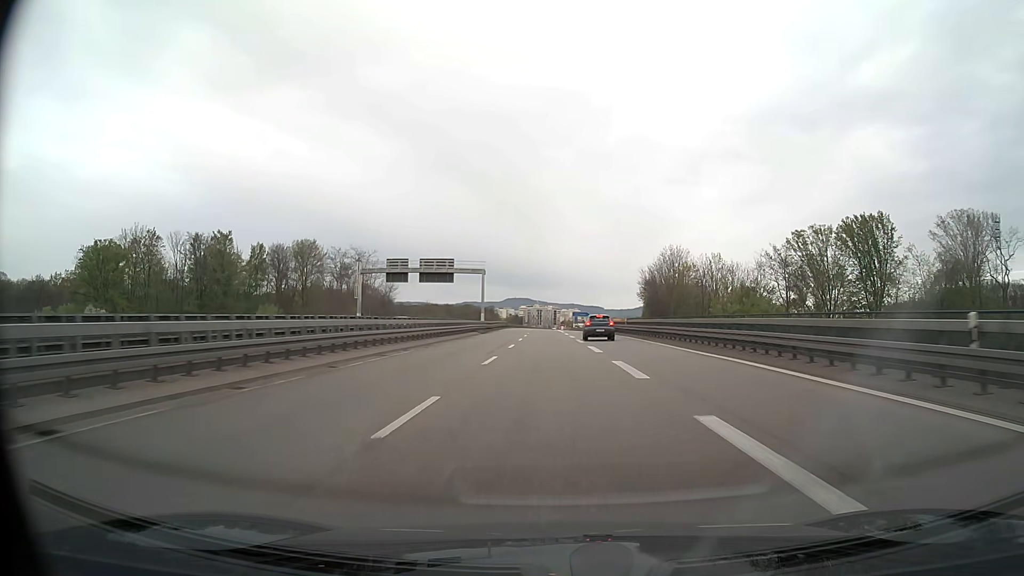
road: trunk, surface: asphalt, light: Day
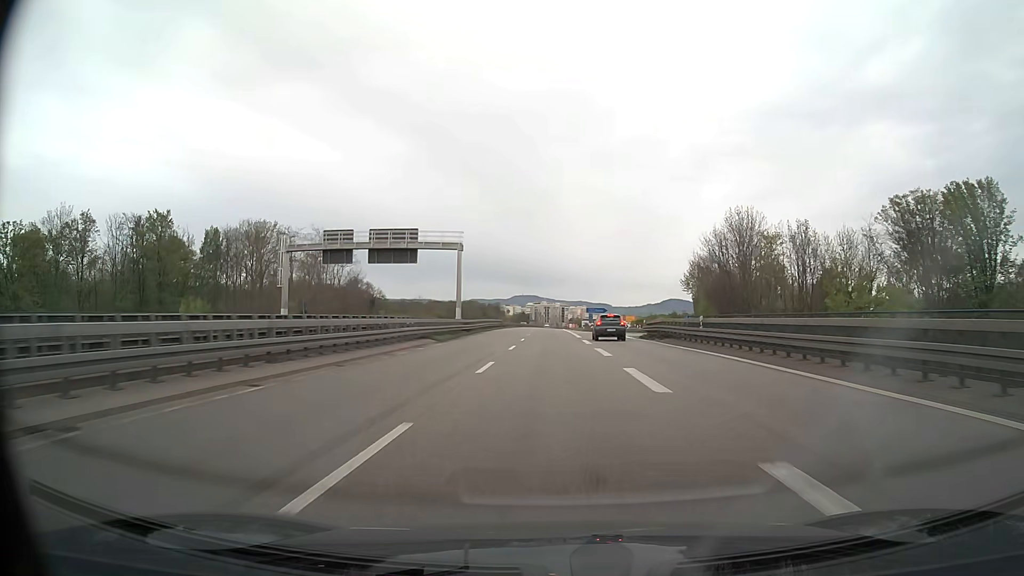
(-0.2, +27.0) m; -1°
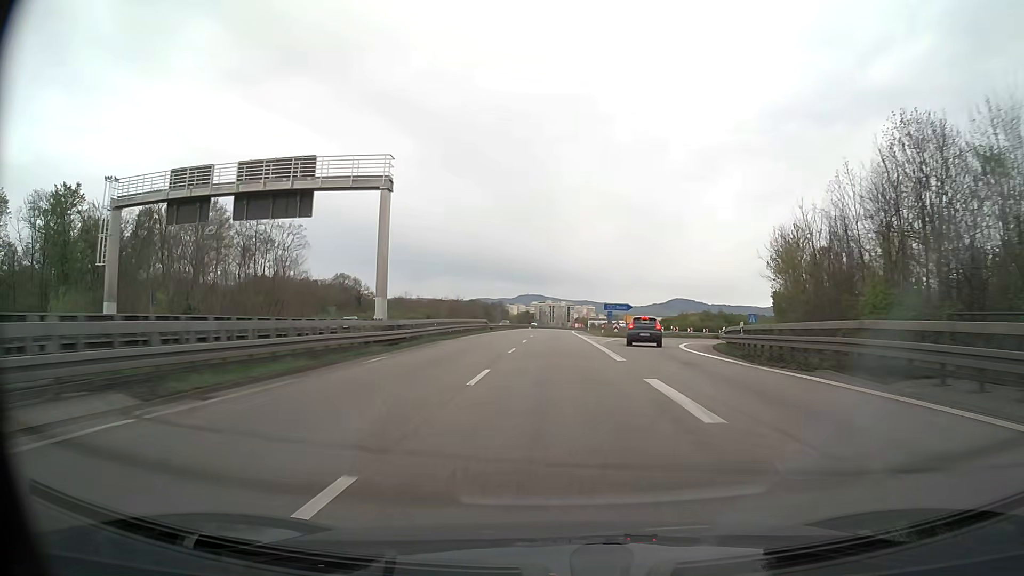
(-0.1, +27.1) m; 0°
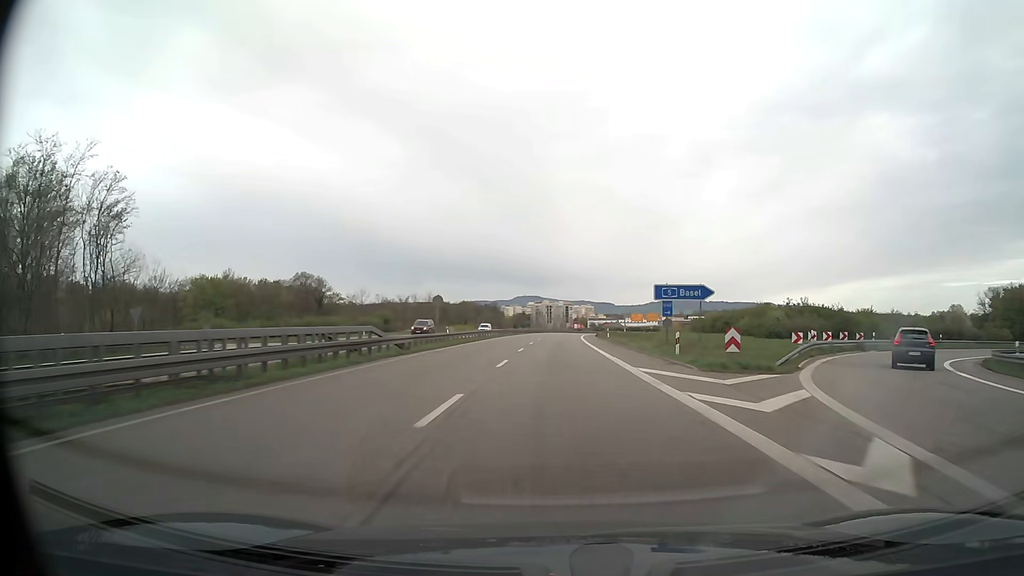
(0.0, +41.0) m; 0°
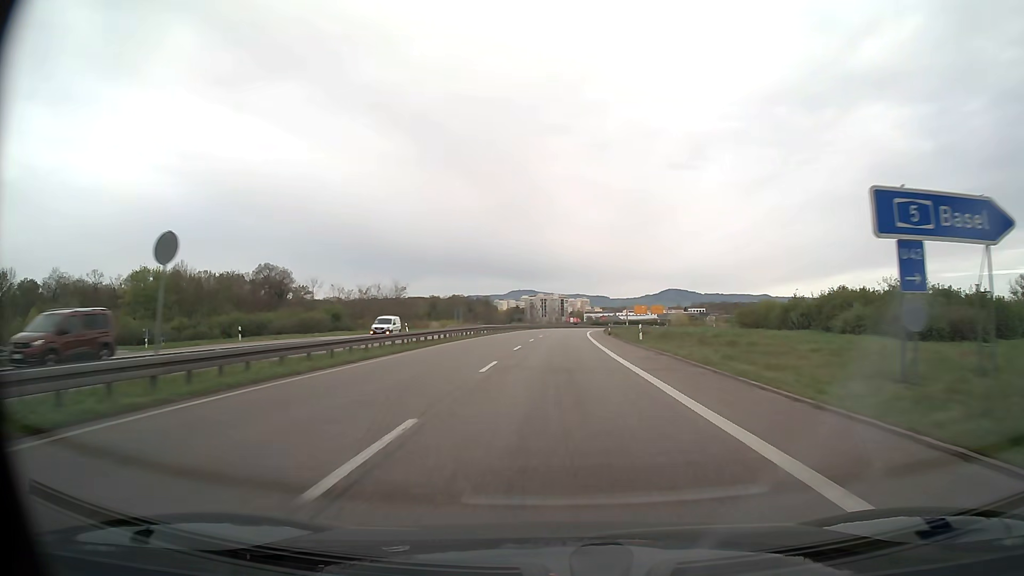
(+0.1, +27.6) m; 0°
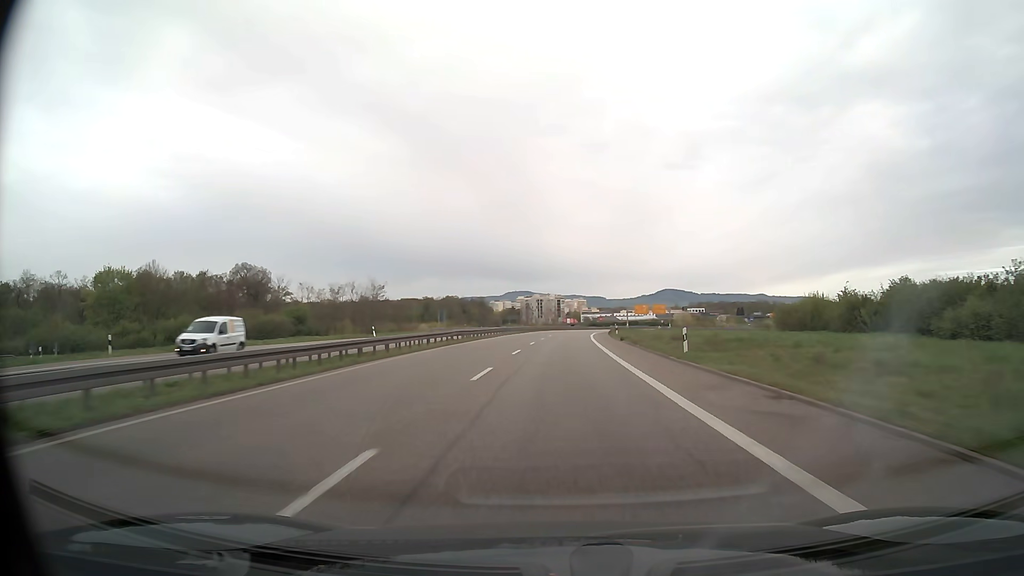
(0.0, +13.9) m; 0°
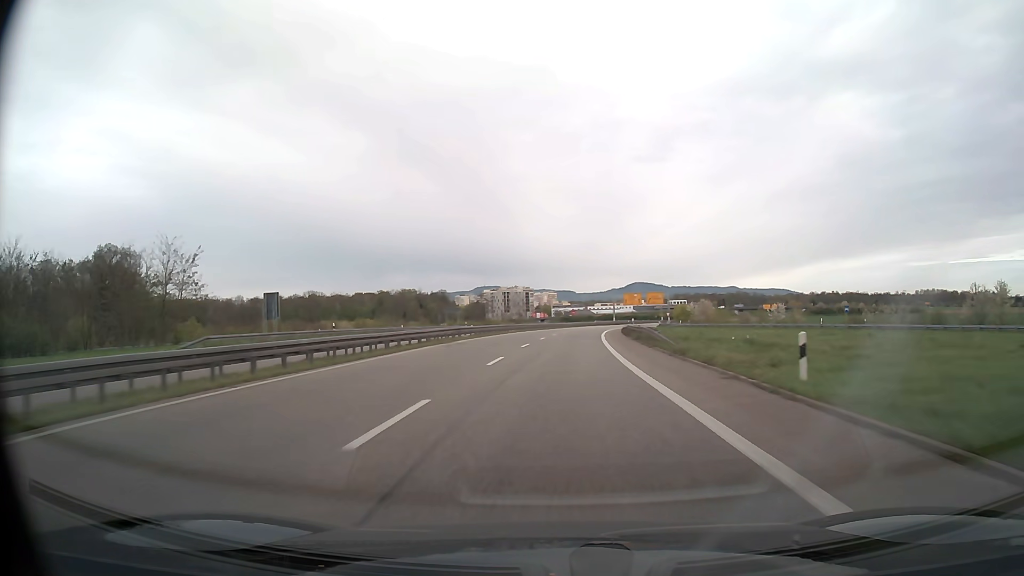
(+1.3, +56.2) m; +3°
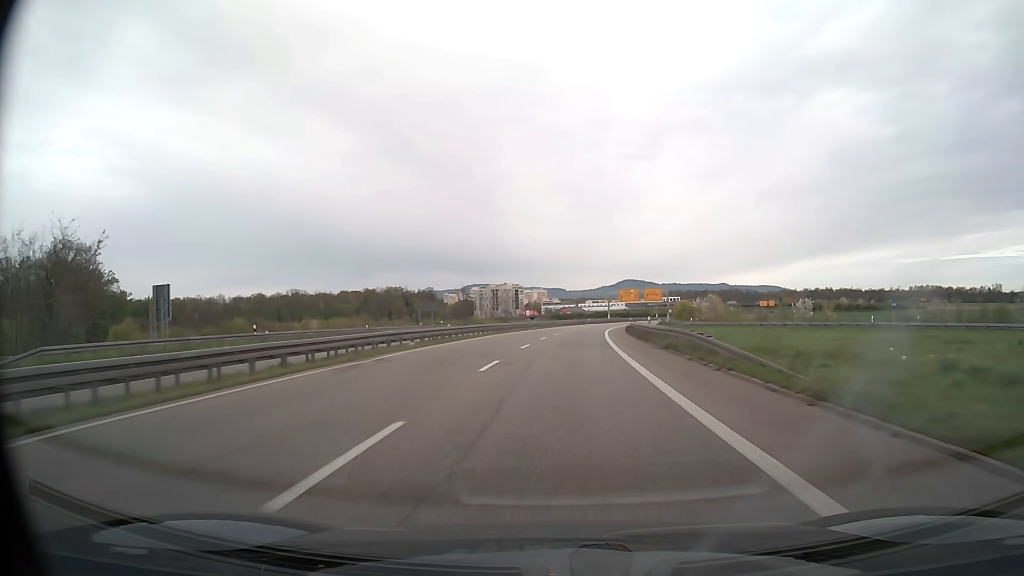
(+0.1, +14.2) m; +1°
(0, +10) (0, +20) (+1, +30) (+1, +40) (+2, +50) (+2, +60) (+3, +70) (+4, +80) (+6, +90) (+7, +100) m
